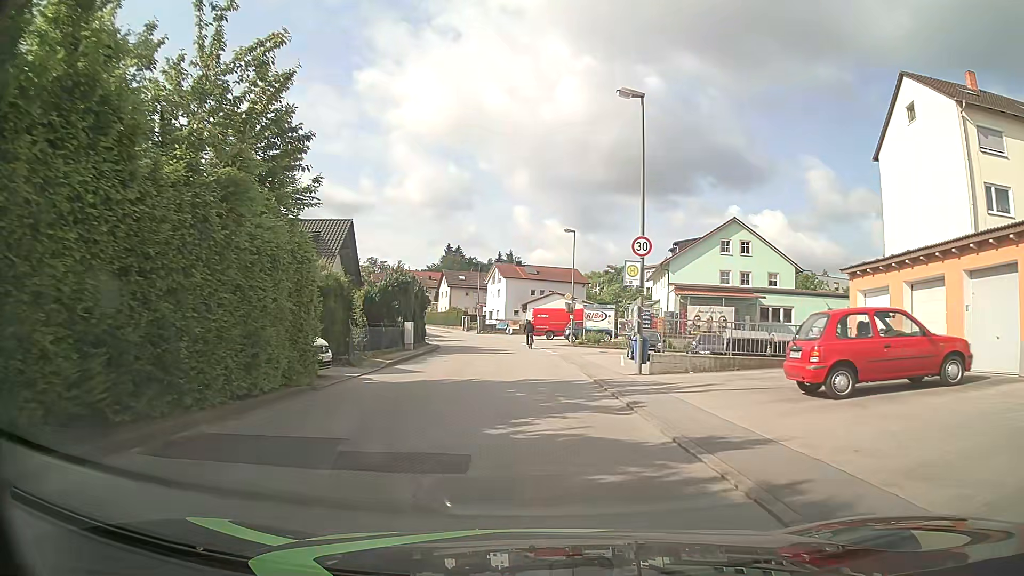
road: unclassified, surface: asphalt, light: Day
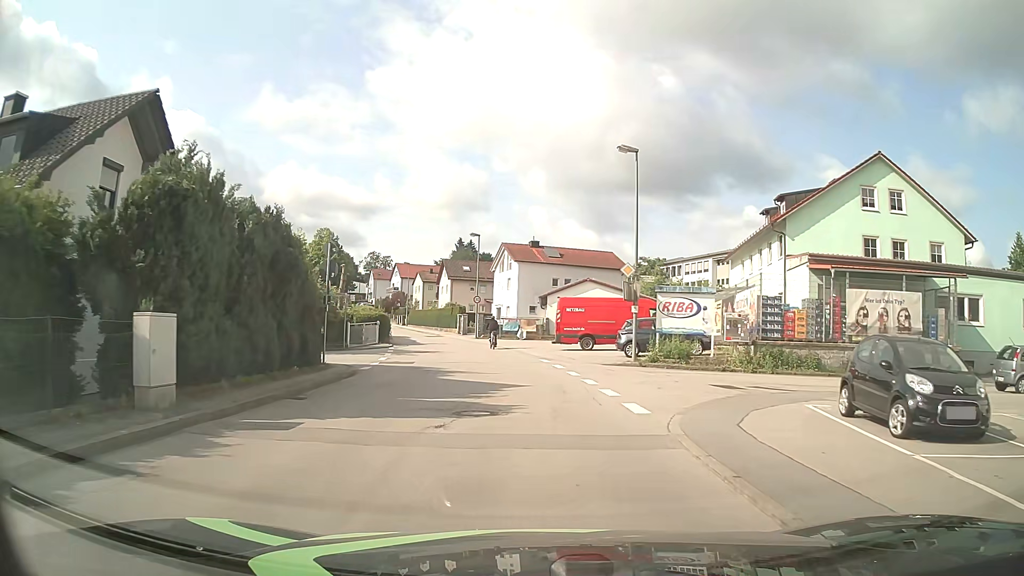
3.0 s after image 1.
(-0.2, +23.1) m; -2°
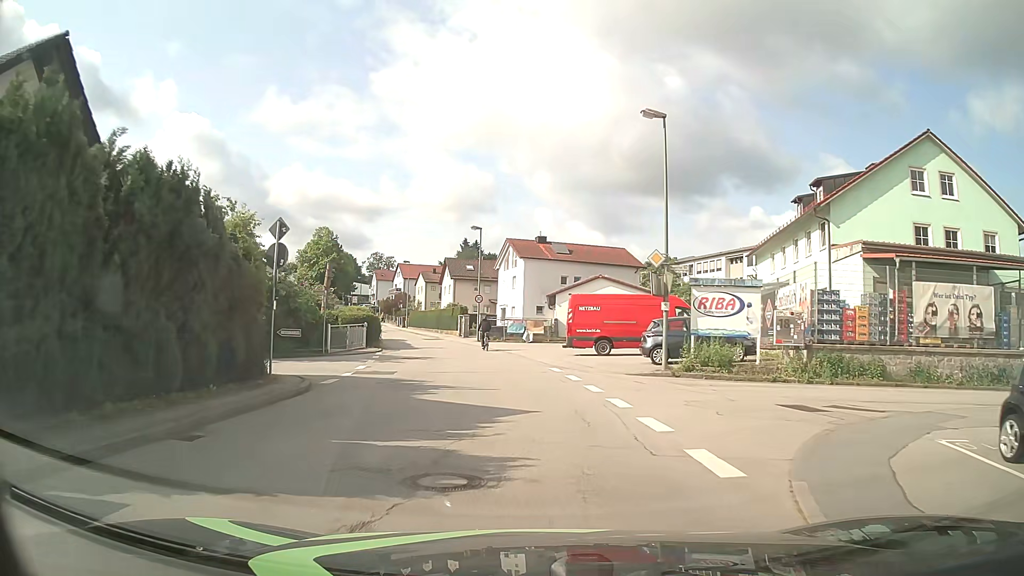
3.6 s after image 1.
(0.0, +4.6) m; 0°
(0, +10) (-1, +20) (-2, +30) (-4, +40) (-7, +49) (-10, +59) (-14, +68) (-17, +78) (-21, +87) (-24, +96) m
